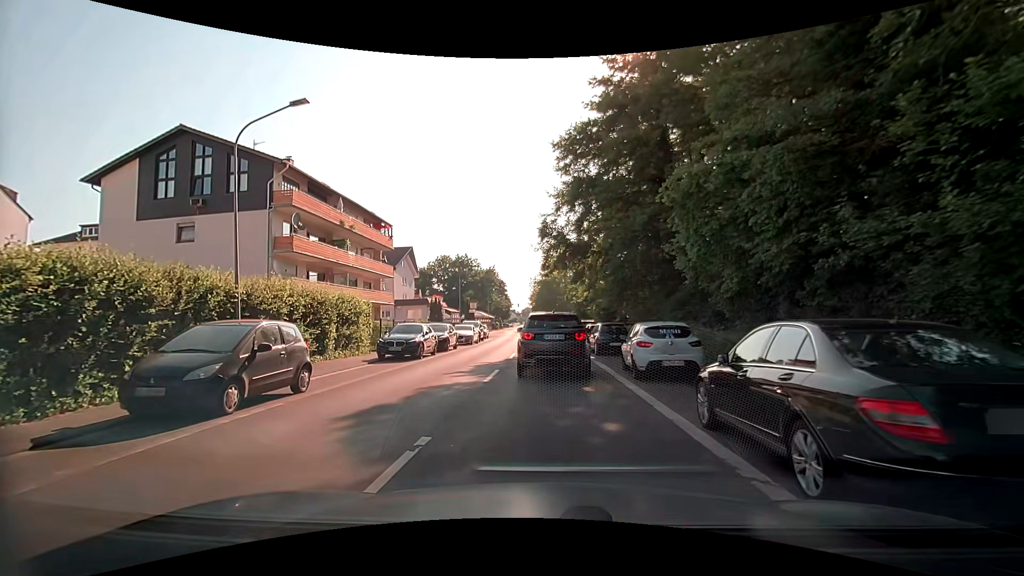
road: secondary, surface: asphalt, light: Day
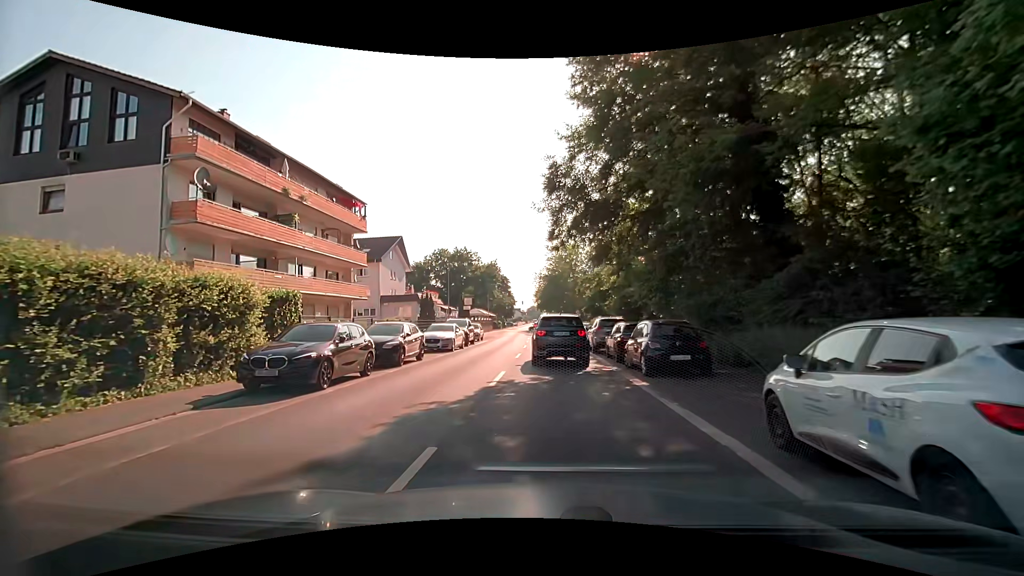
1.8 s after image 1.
(0.0, +10.0) m; +1°
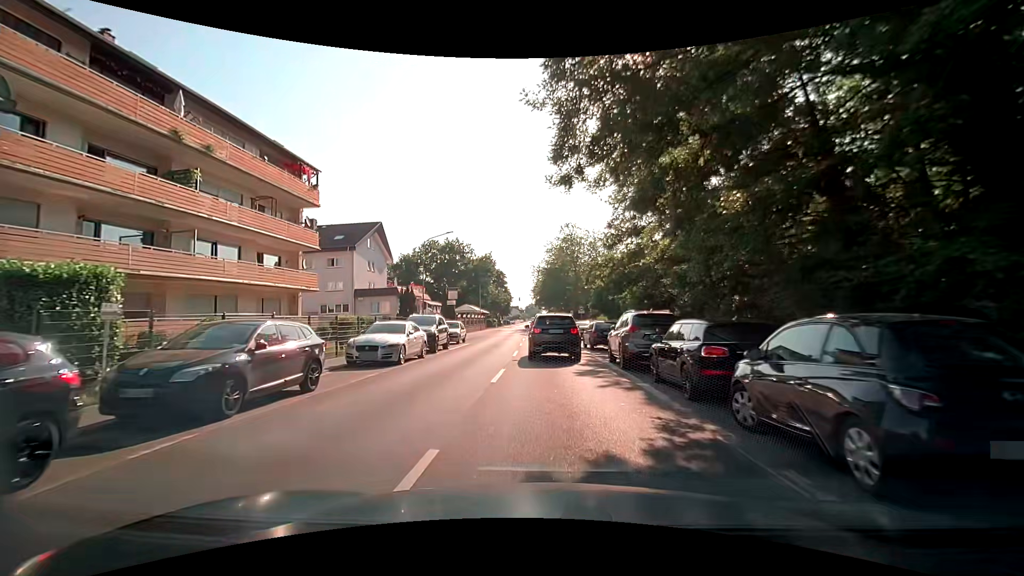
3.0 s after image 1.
(-0.2, +9.3) m; 0°
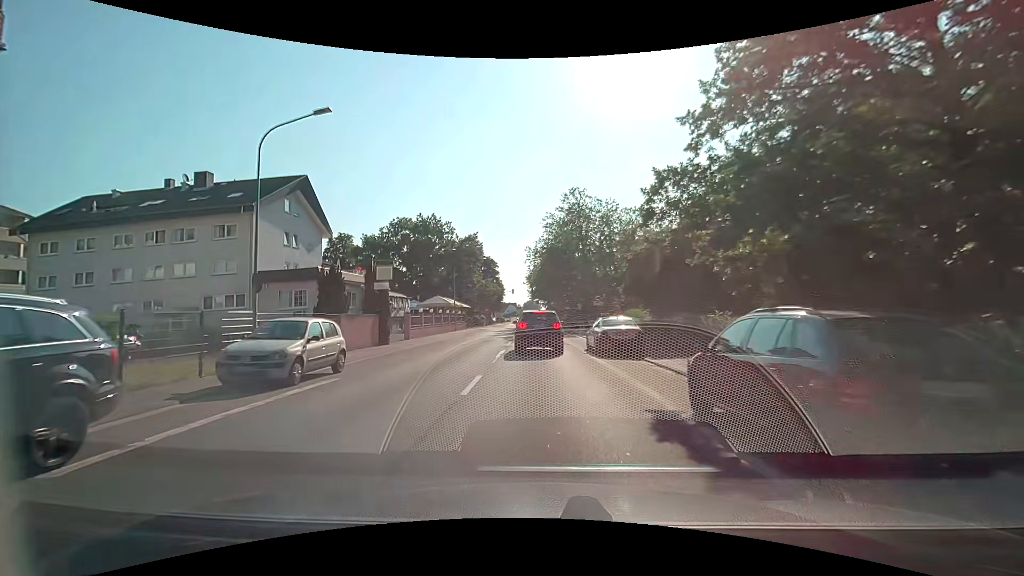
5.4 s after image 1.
(-0.1, +20.7) m; 0°
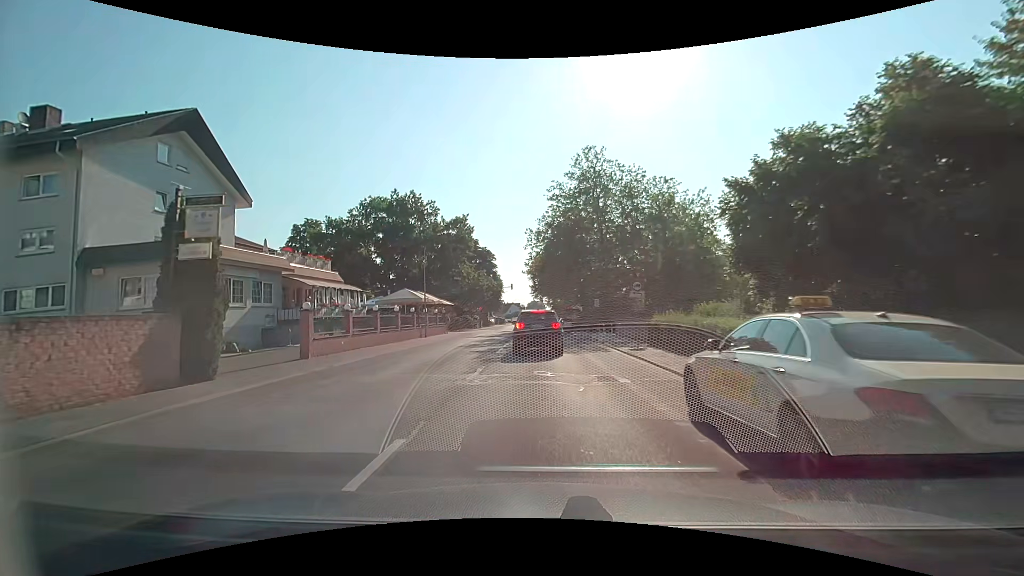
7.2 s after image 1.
(-0.1, +15.4) m; -1°
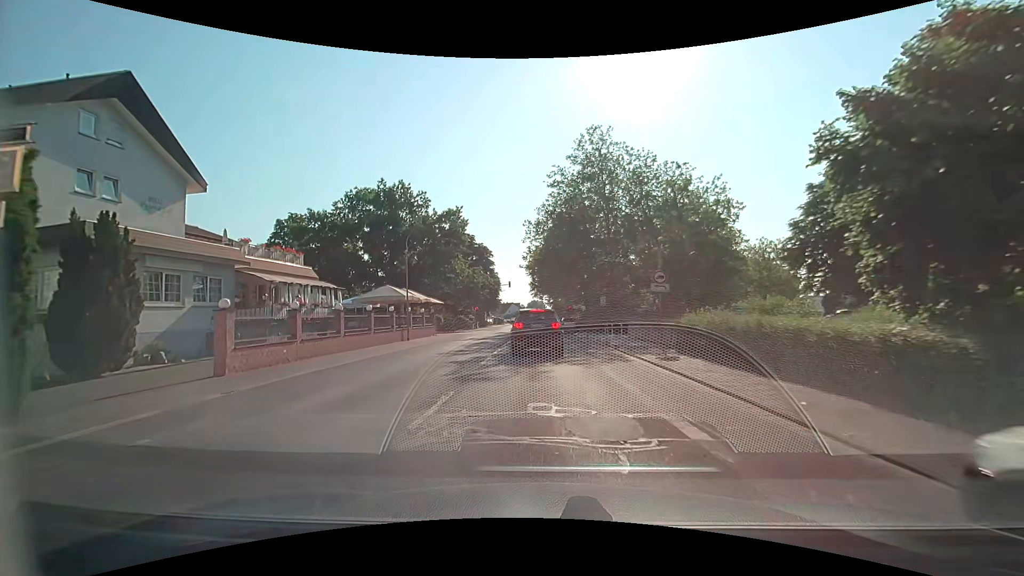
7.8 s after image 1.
(0.0, +5.0) m; +1°
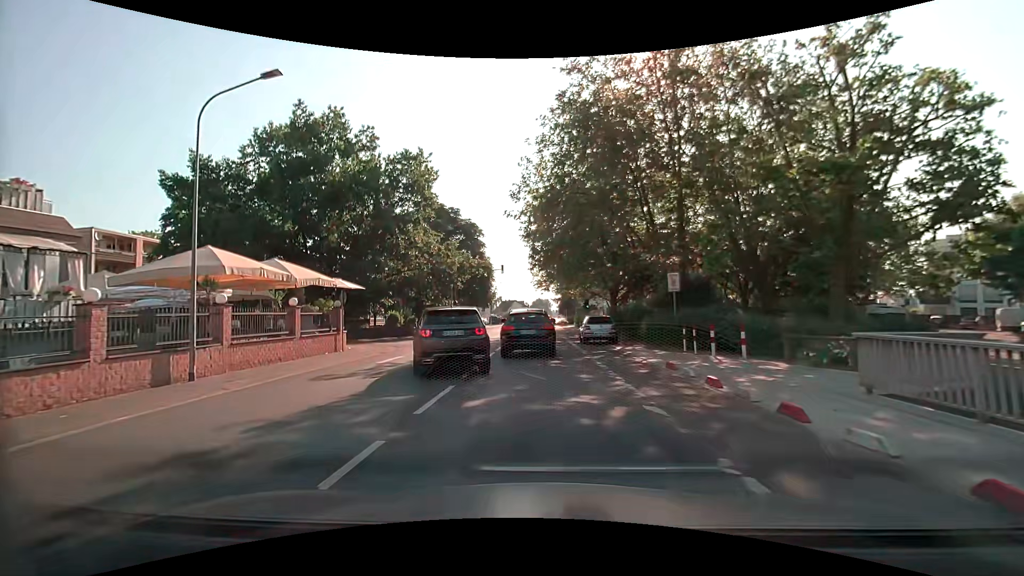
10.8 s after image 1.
(-0.2, +20.8) m; -1°
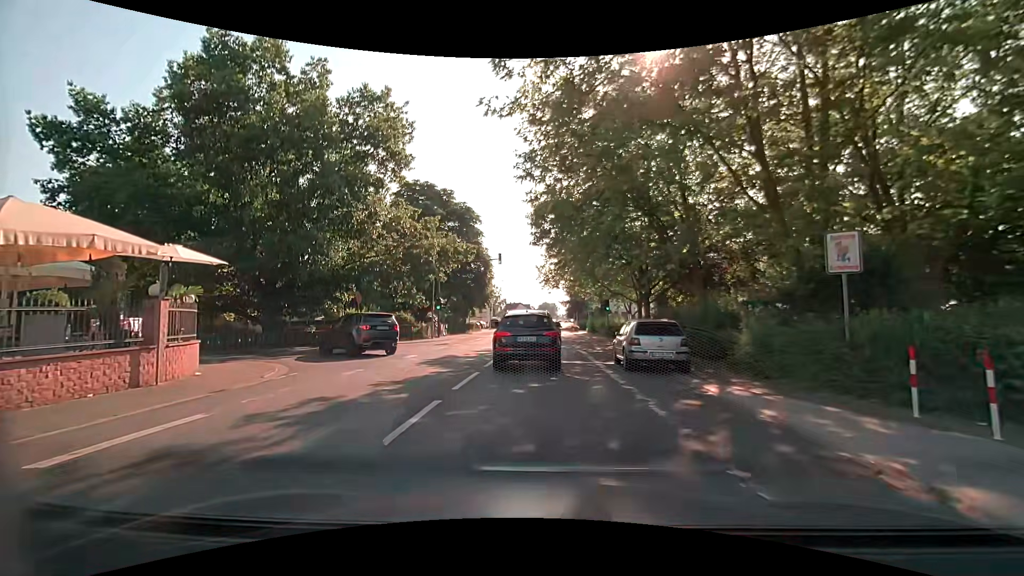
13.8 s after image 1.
(-0.1, +10.9) m; 0°
(0, +10) (0, +20) (0, +30) (0, +40) (0, +50) (0, +60) (0, +70) (+1, +80) (+1, +90) (+1, +100) m
